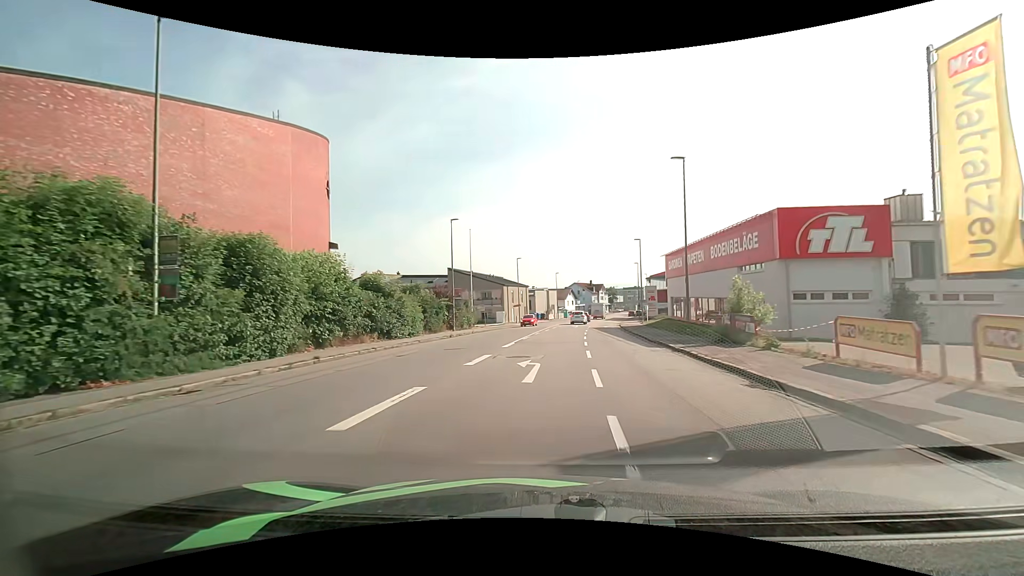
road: tertiary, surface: asphalt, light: Day
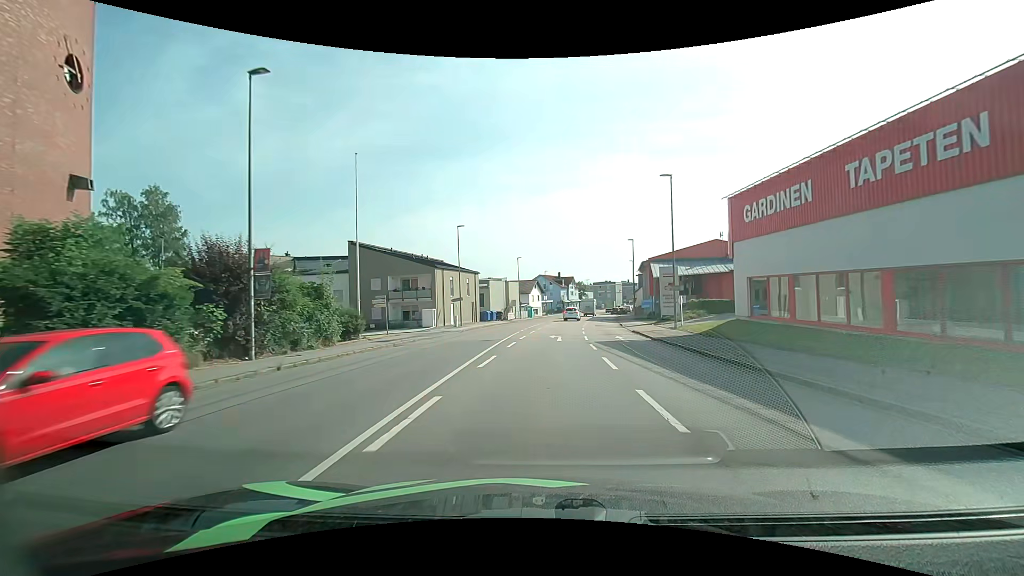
(+0.8, +28.1) m; +4°
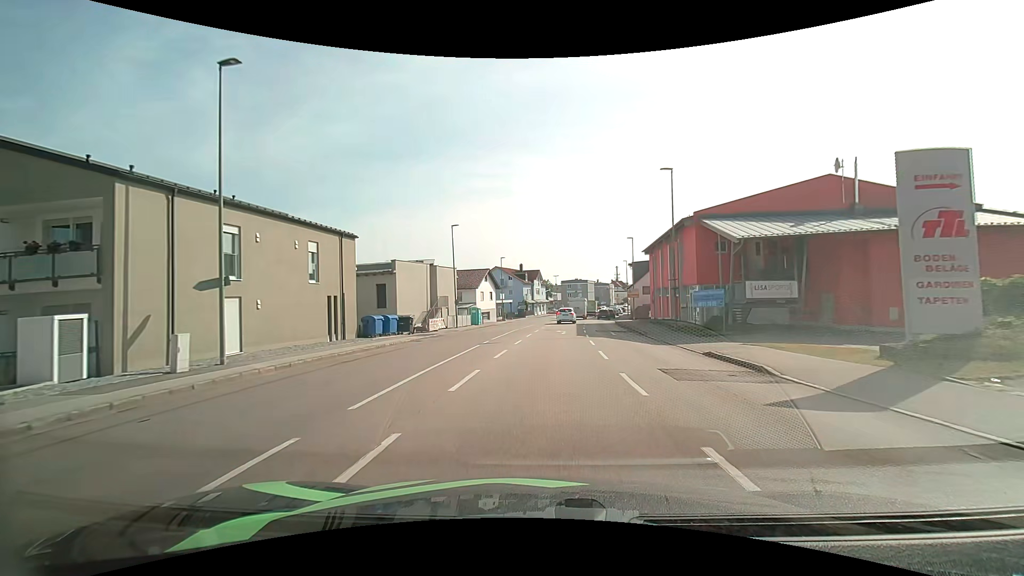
(+1.3, +33.7) m; +5°
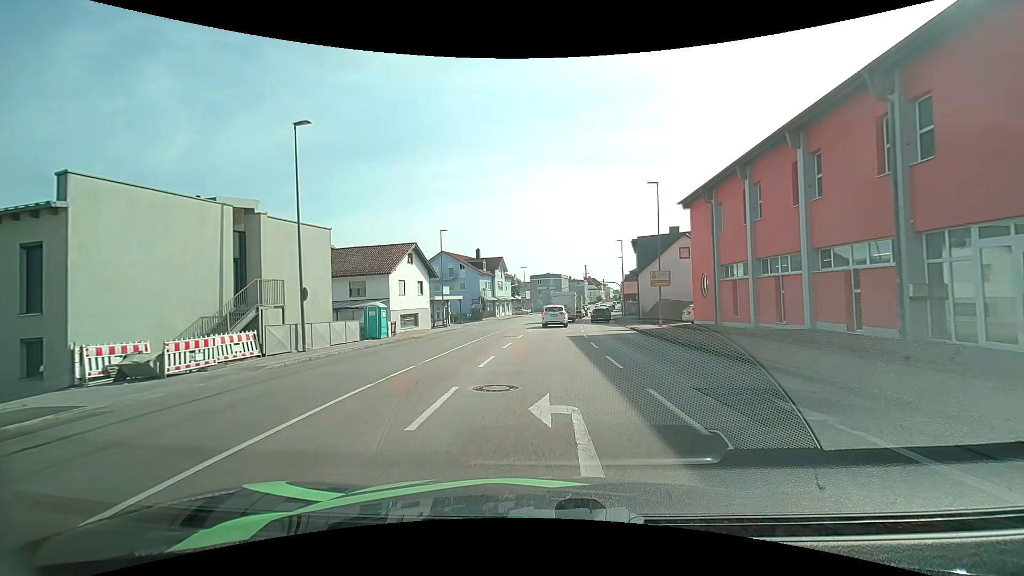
(+0.6, +26.8) m; +4°
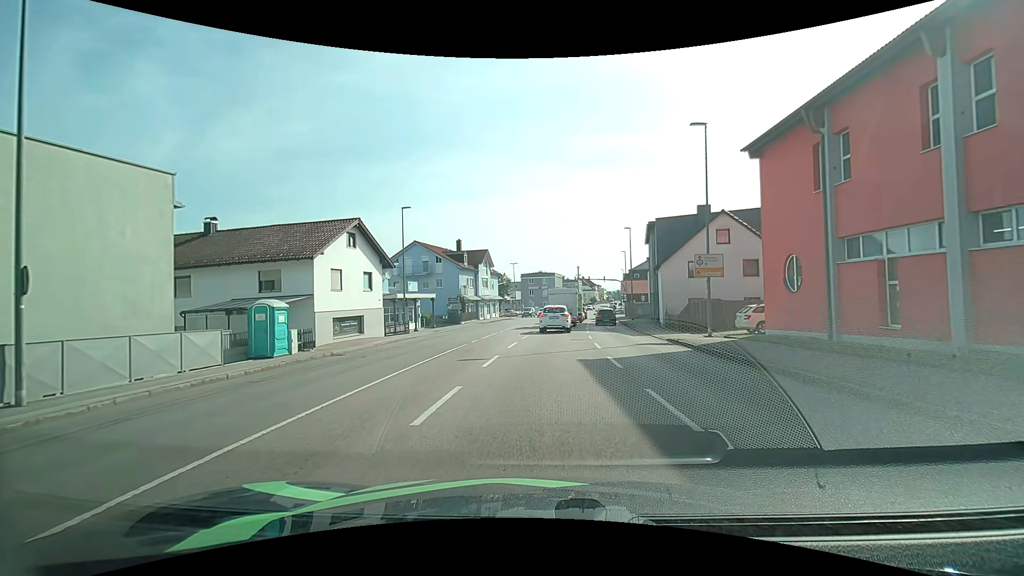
(0.0, +11.6) m; 0°
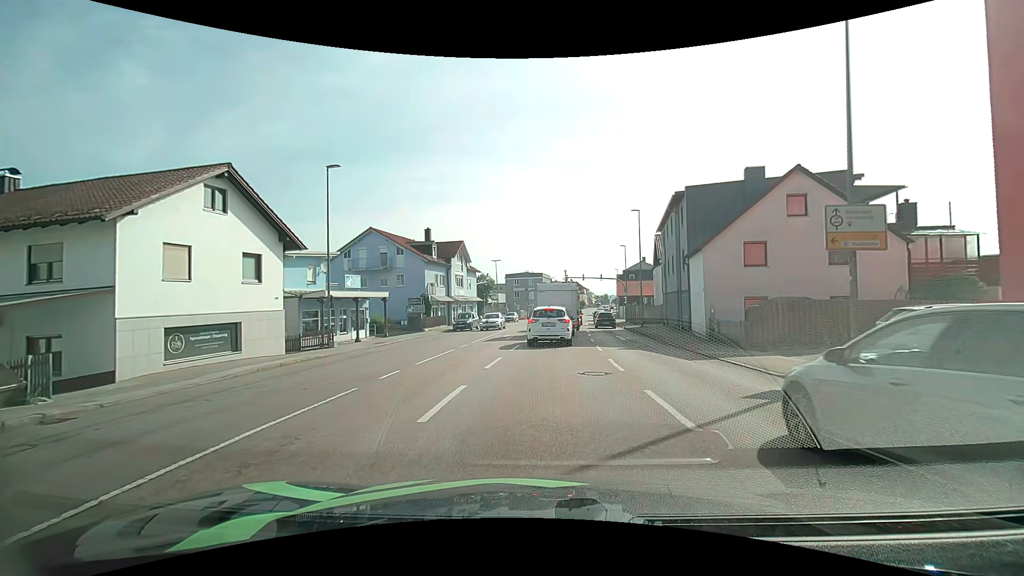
(+0.4, +11.8) m; +3°
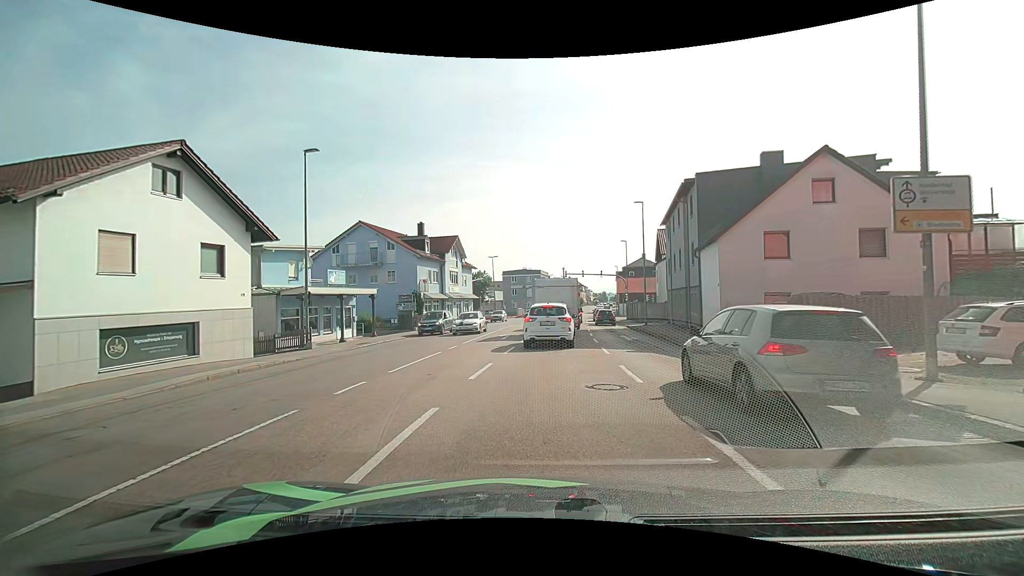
(0.0, +2.3) m; -1°
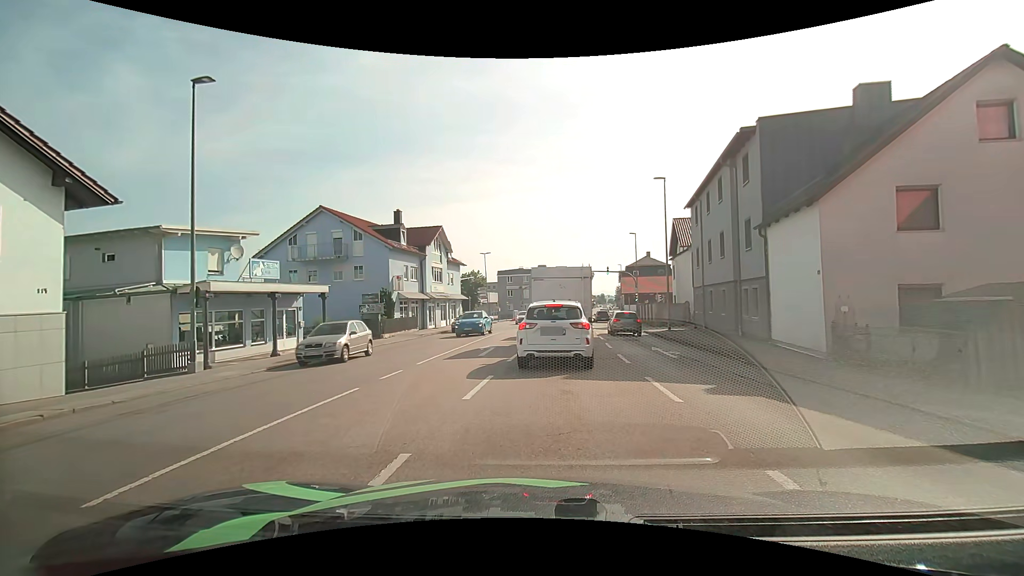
(+0.1, +7.9) m; +1°
